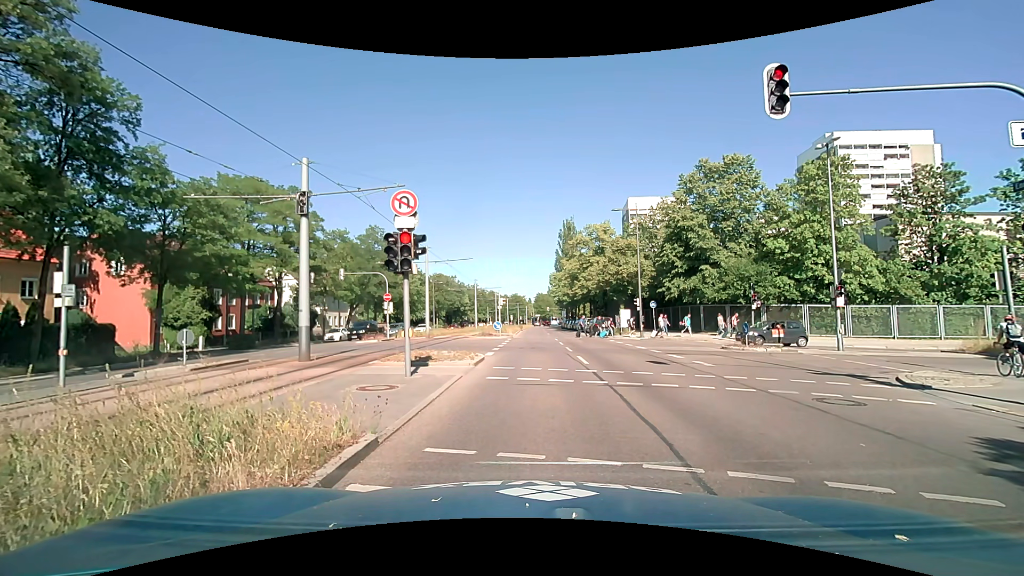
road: secondary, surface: asphalt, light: Day
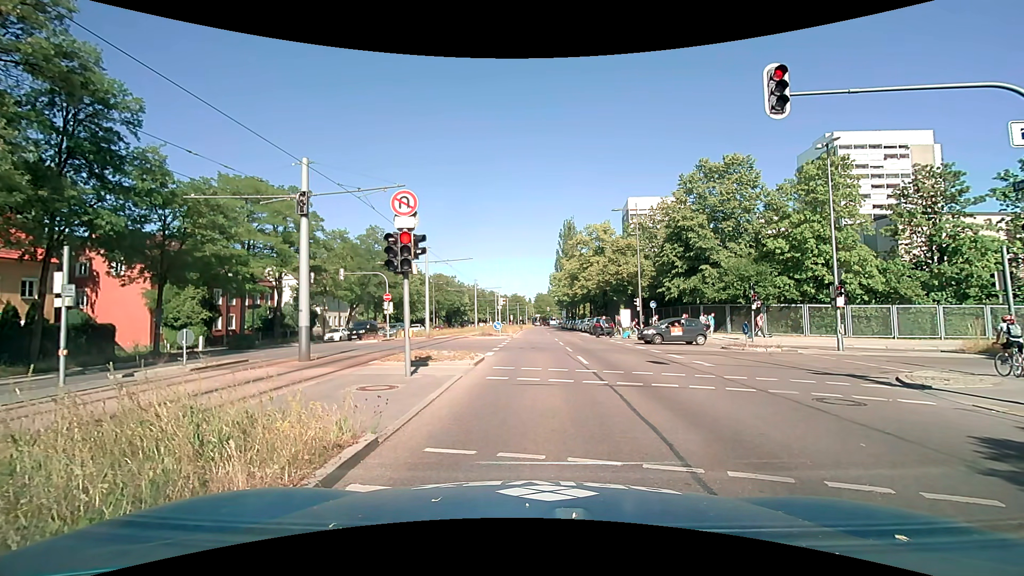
(0.0, 0.0) m; 0°
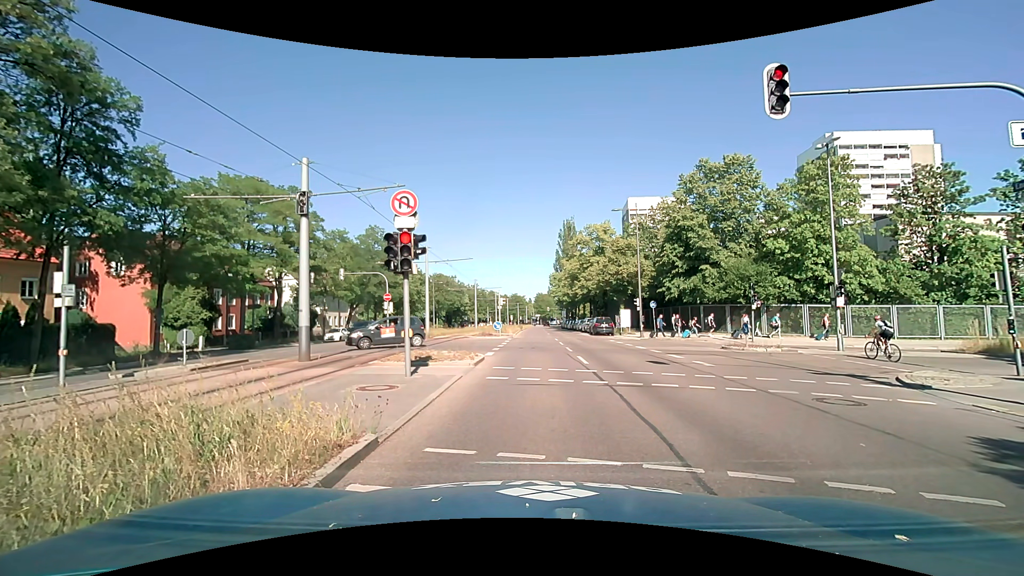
(0.0, 0.0) m; 0°
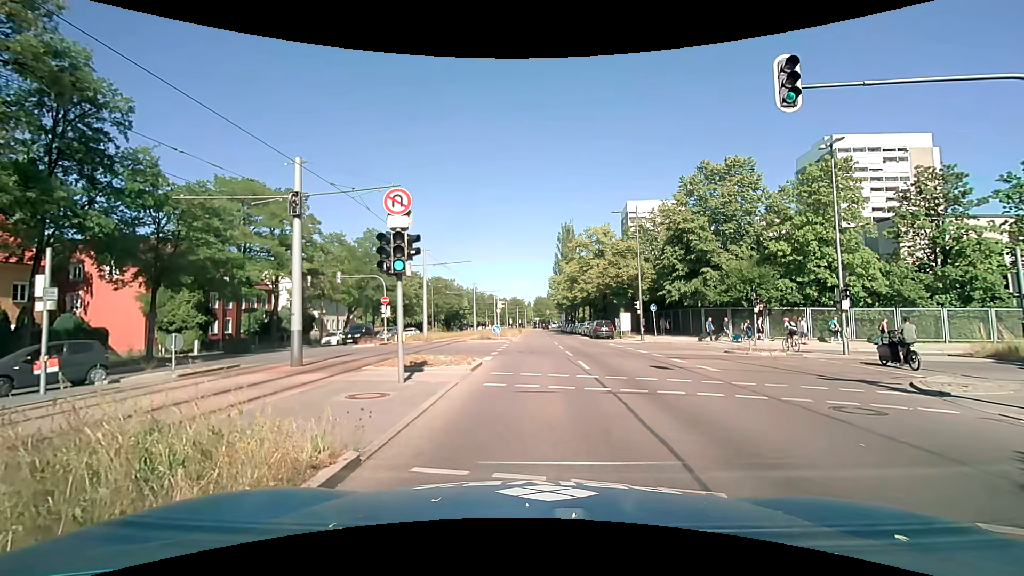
(0.0, +0.5) m; 0°
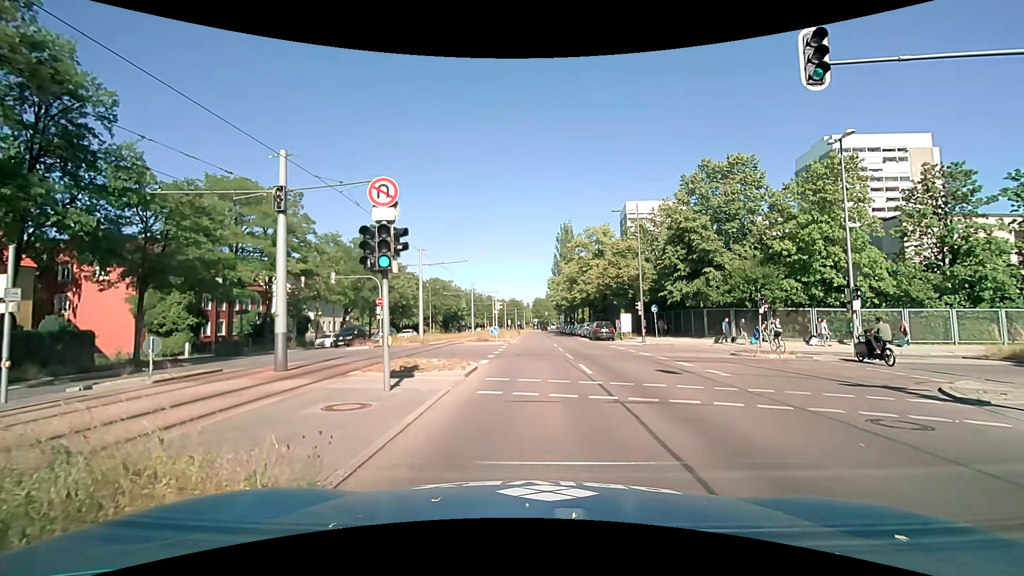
(0.0, +1.0) m; -1°
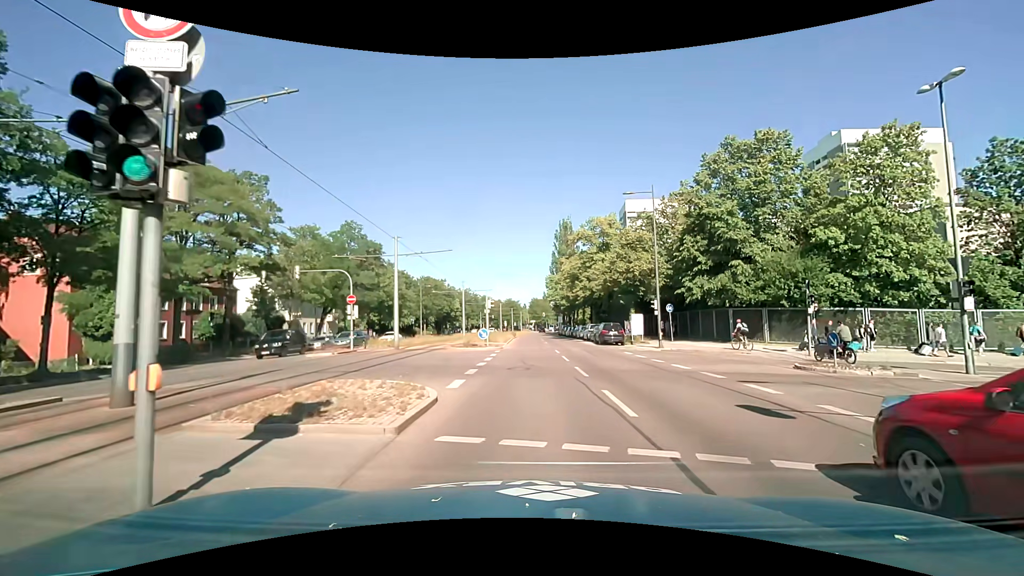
(+0.2, +6.2) m; +2°
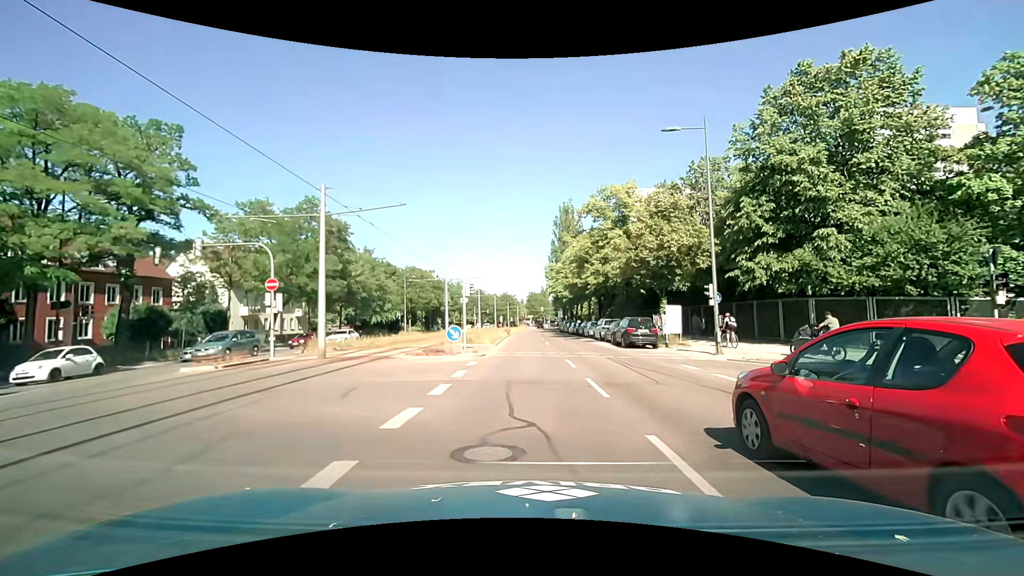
(0.0, +10.7) m; 0°
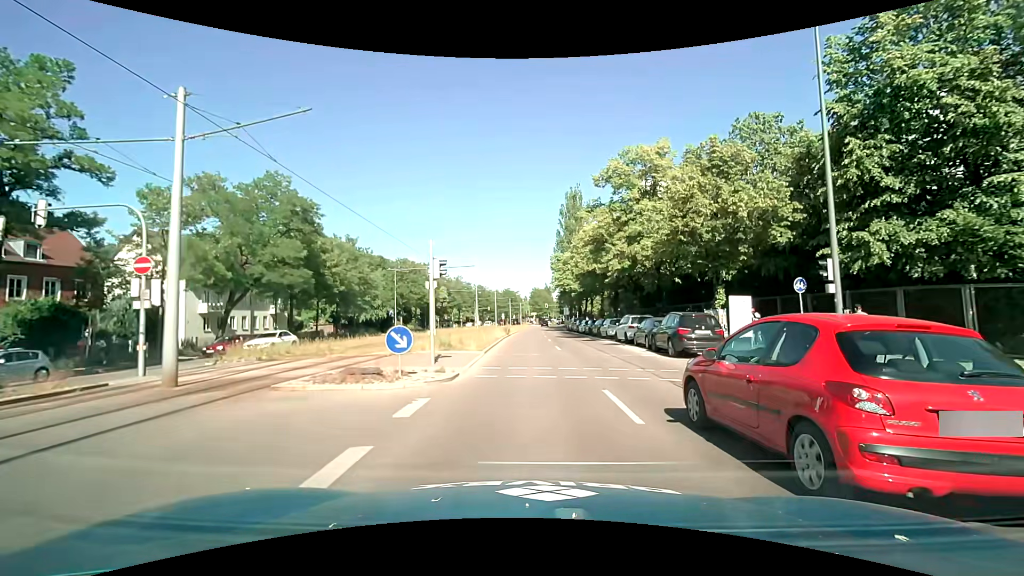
(0.0, +8.6) m; +1°
(0, +10) (0, +20) (-1, +30) (-1, +40) (-1, +50) (-1, +60) (0, +70) (0, +80) (0, +90) (+1, +100) m
